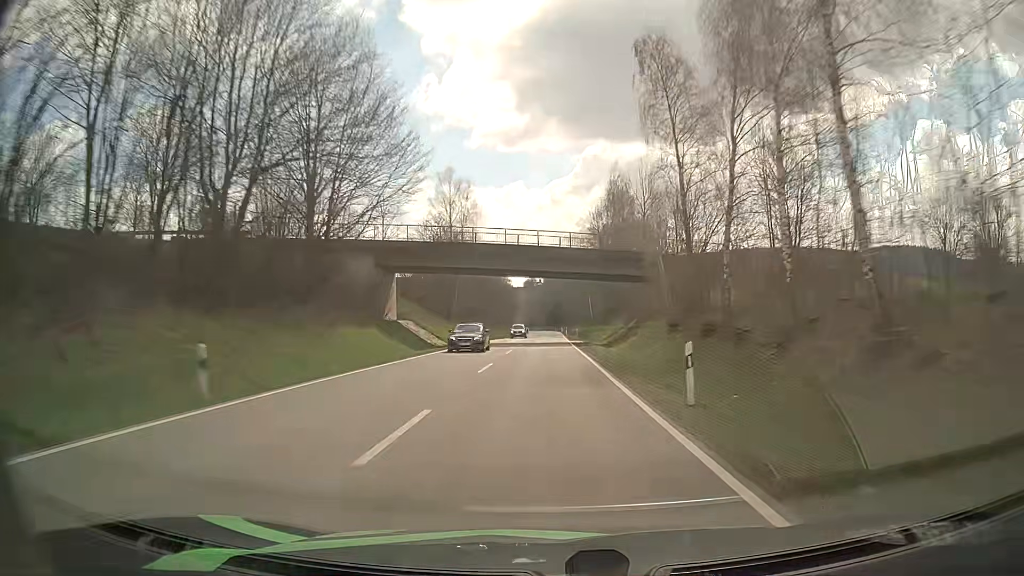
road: secondary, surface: asphalt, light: Day
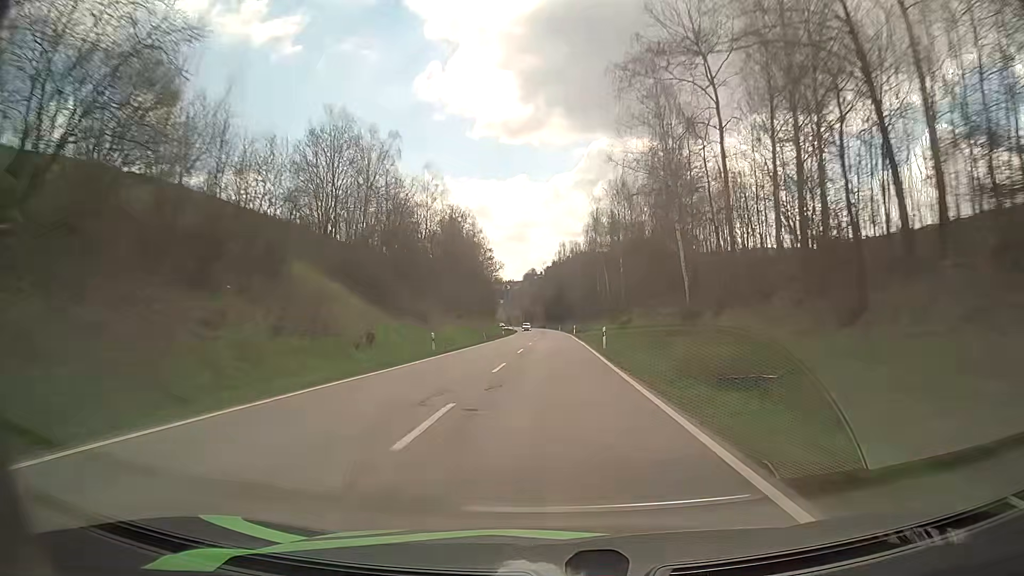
(+0.3, +71.8) m; 0°
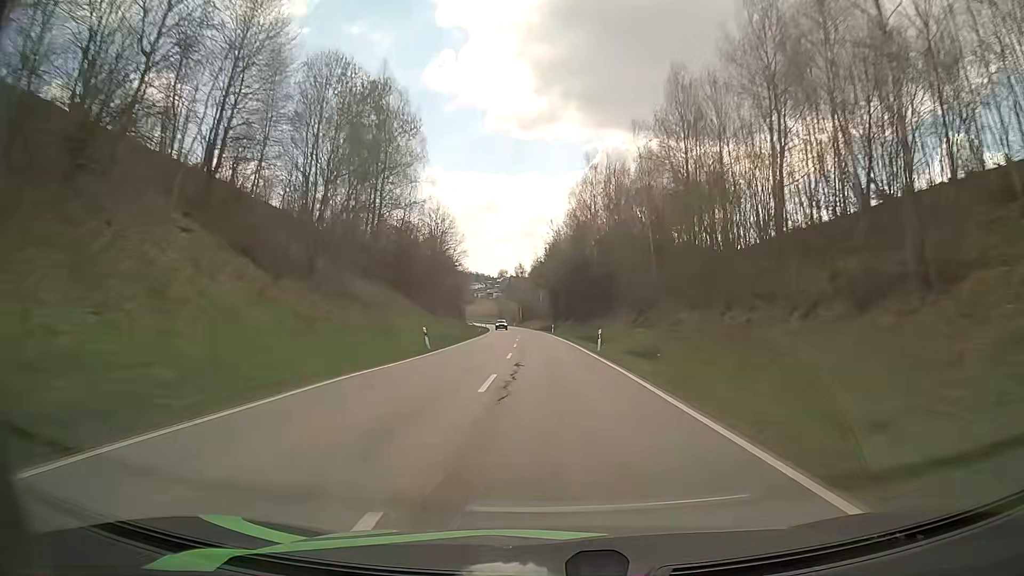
(+0.7, +90.8) m; 0°
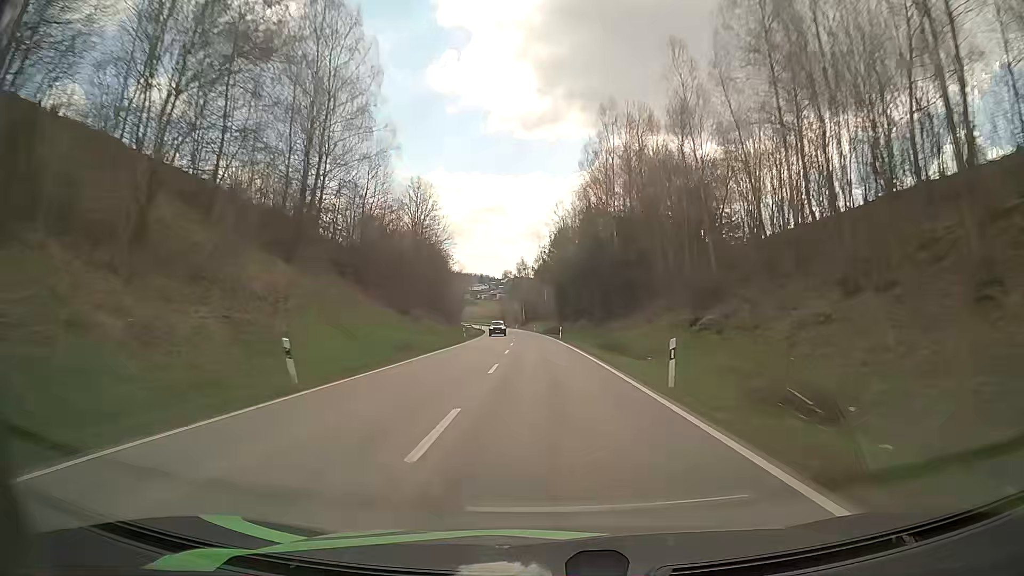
(0.0, +18.4) m; 0°
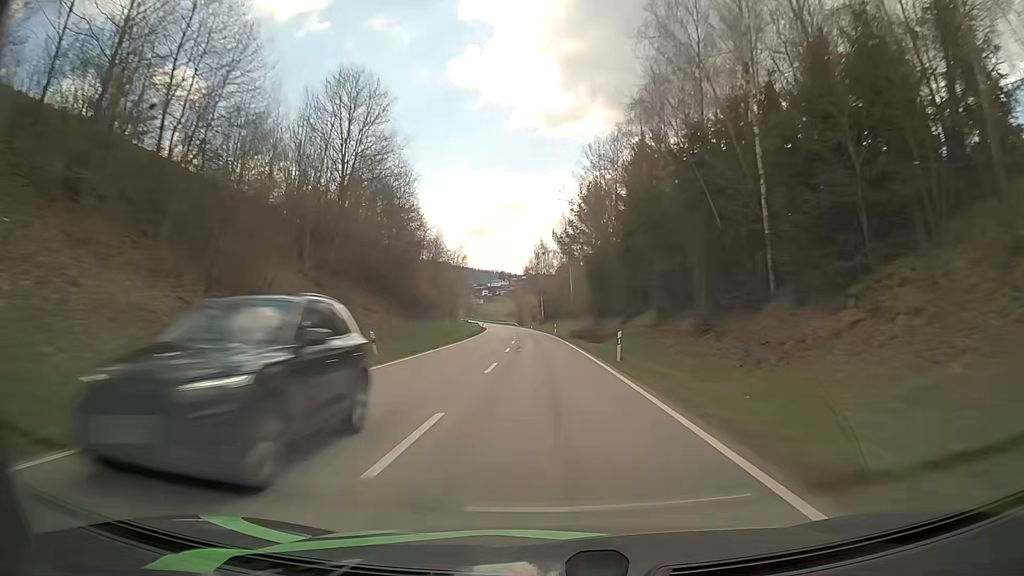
(-0.6, +36.9) m; -2°
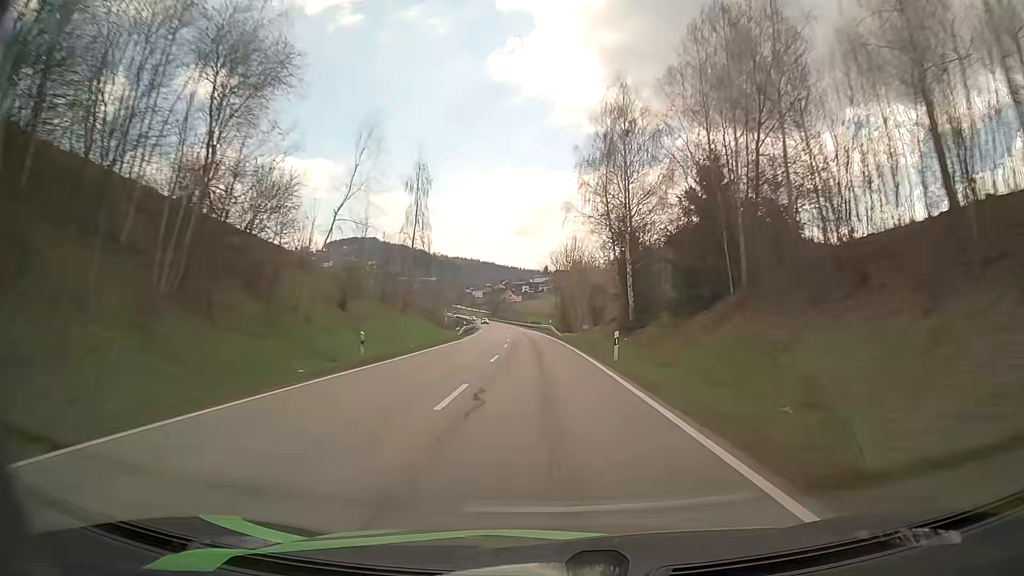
(-3.5, +92.1) m; -4°
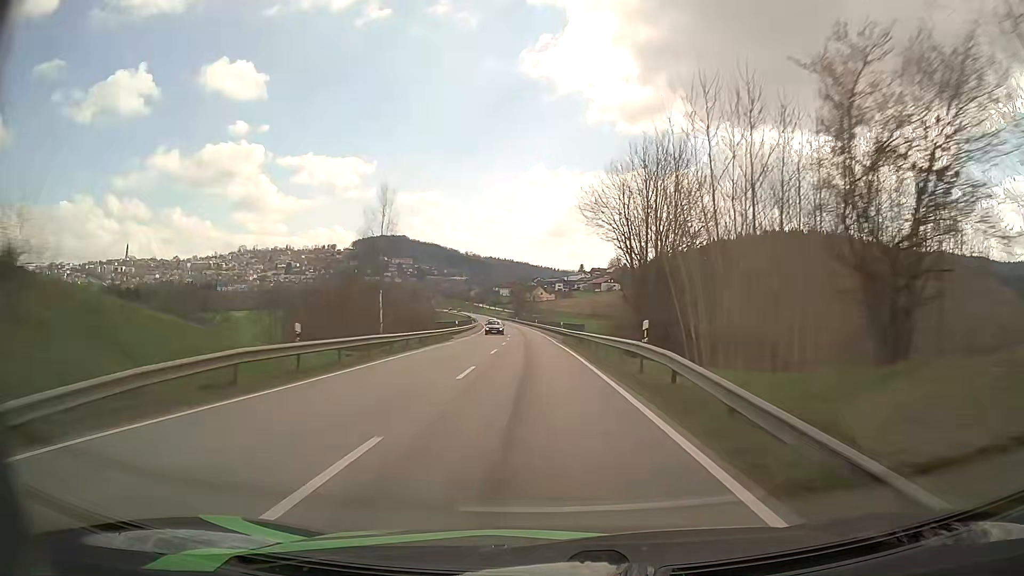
(-1.4, +54.8) m; -3°
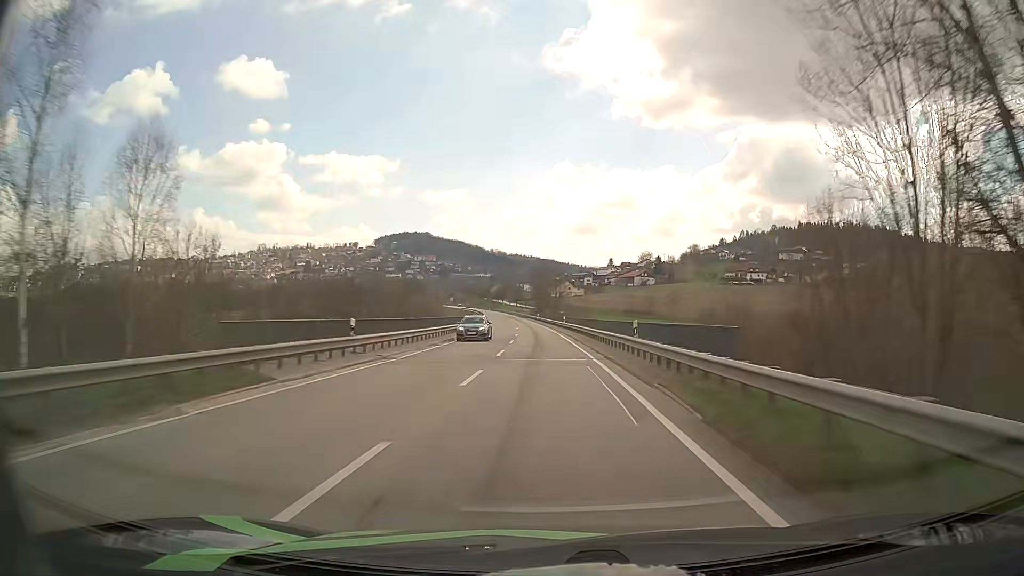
(-0.6, +36.5) m; -2°
(0, +10) (0, +20) (0, +30) (-1, +40) (-1, +50) (-1, +60) (-2, +70) (-2, +80) (-3, +90) (-4, +100) m
